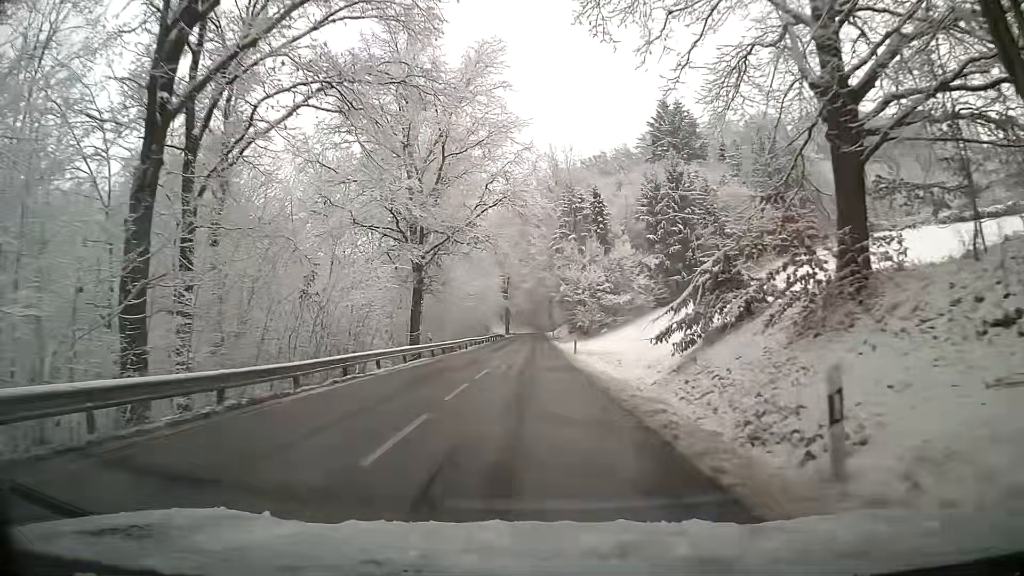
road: tertiary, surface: asphalt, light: Day
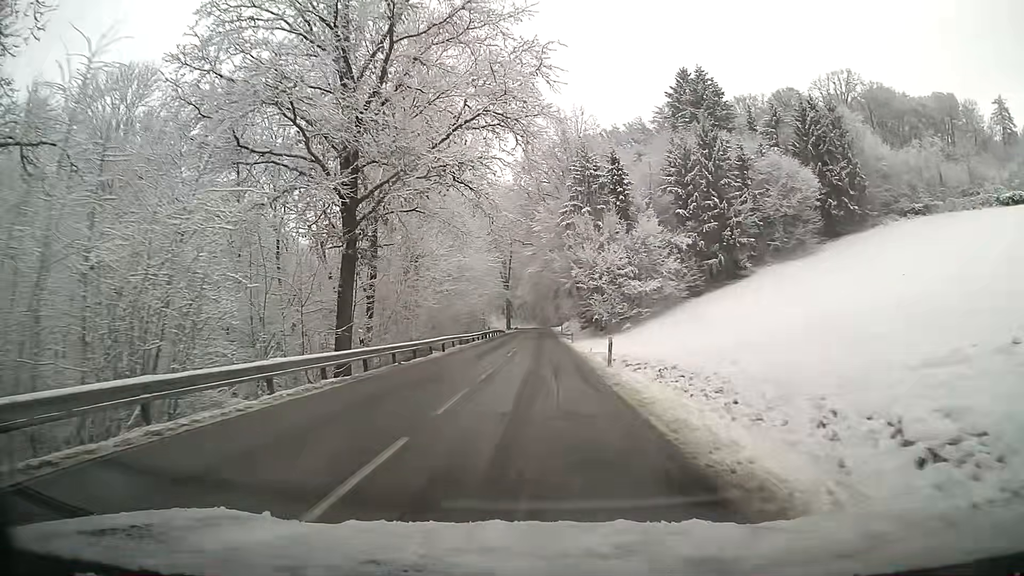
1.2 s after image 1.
(+0.1, +14.9) m; 0°
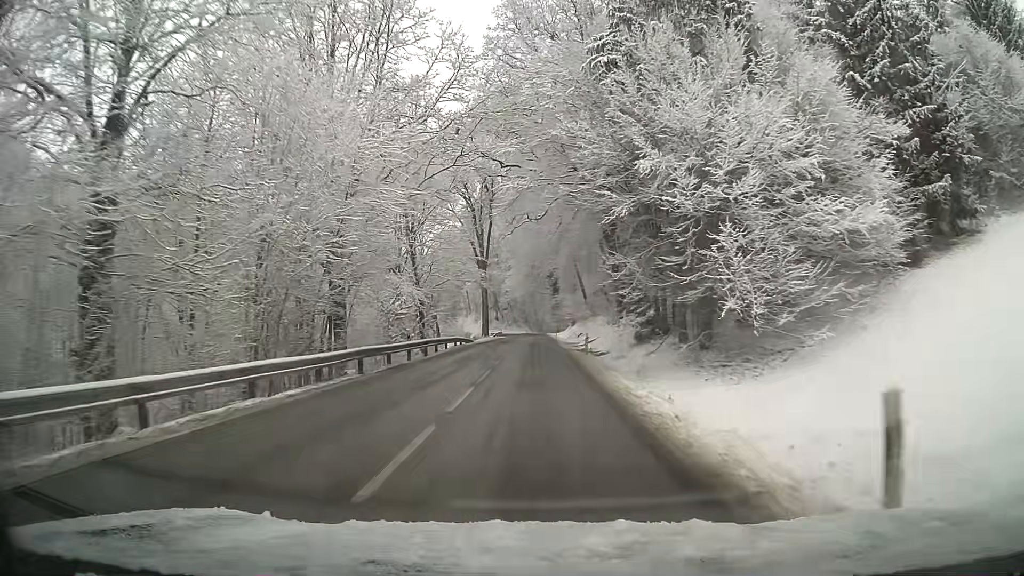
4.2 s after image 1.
(-0.2, +40.9) m; -1°
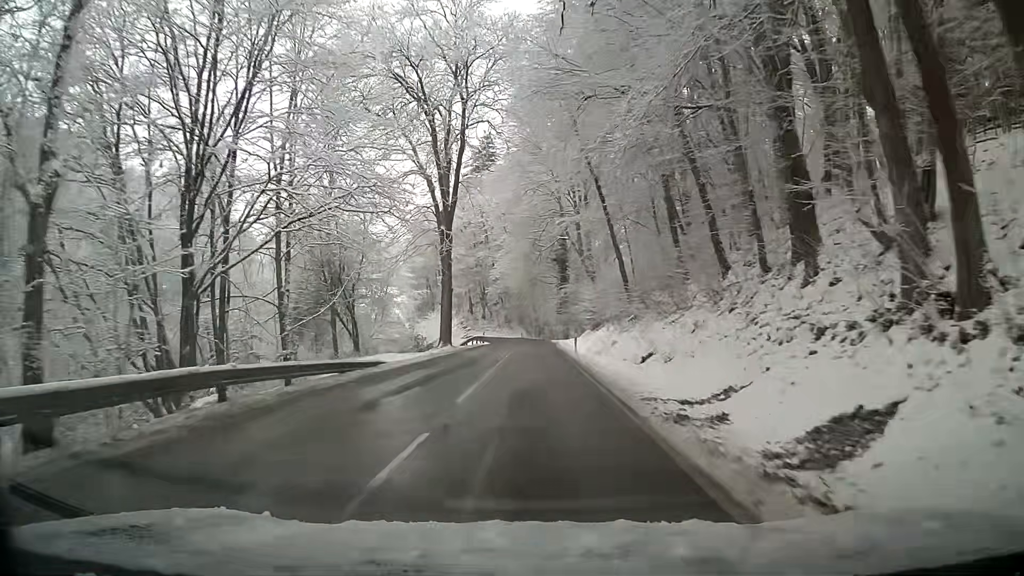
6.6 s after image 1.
(+0.5, +34.1) m; +2°
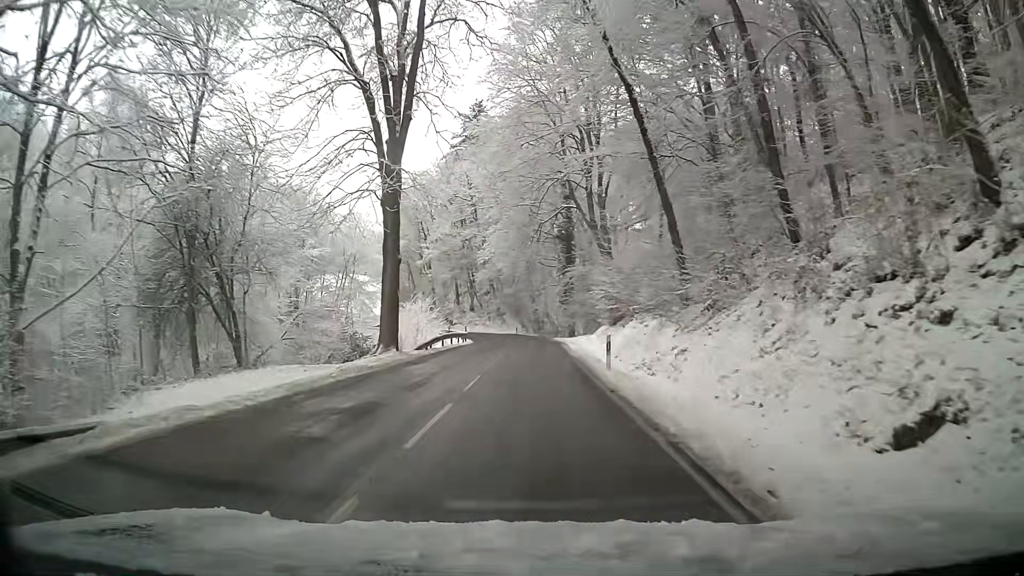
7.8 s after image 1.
(0.0, +16.6) m; -1°
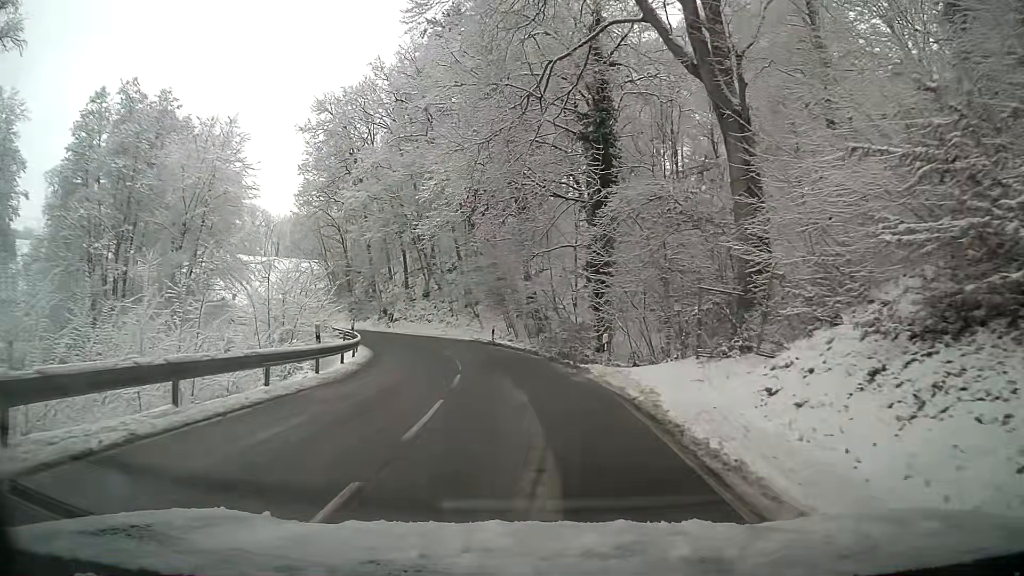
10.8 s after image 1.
(+0.6, +36.3) m; +1°
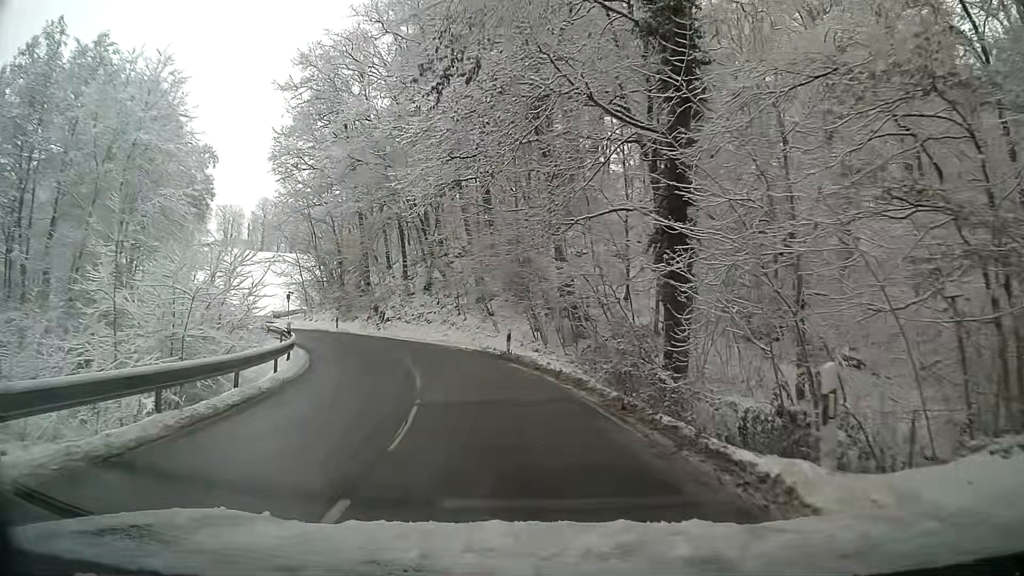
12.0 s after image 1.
(-0.4, +12.5) m; -4°
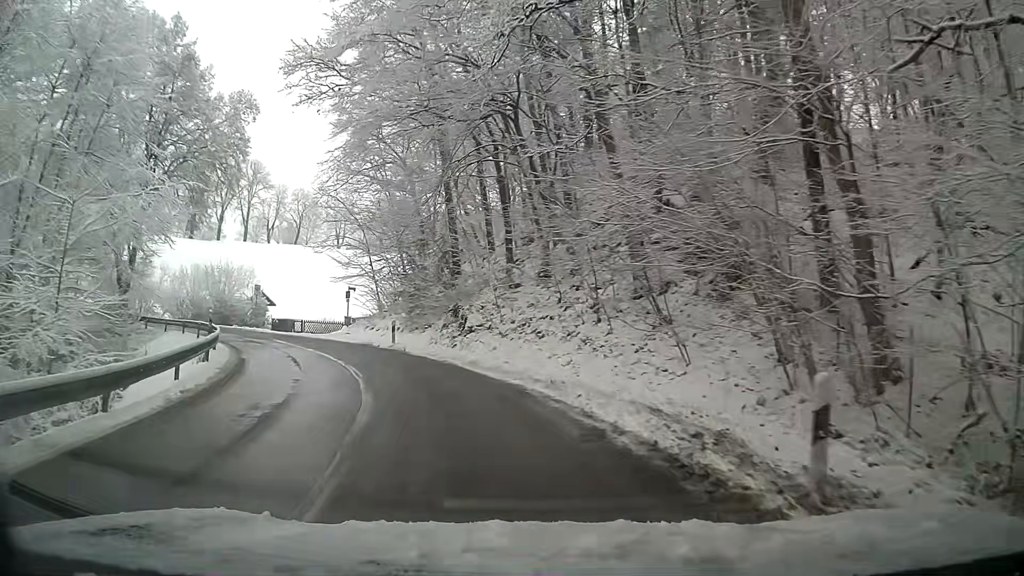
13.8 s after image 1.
(-1.9, +17.8) m; -14°
